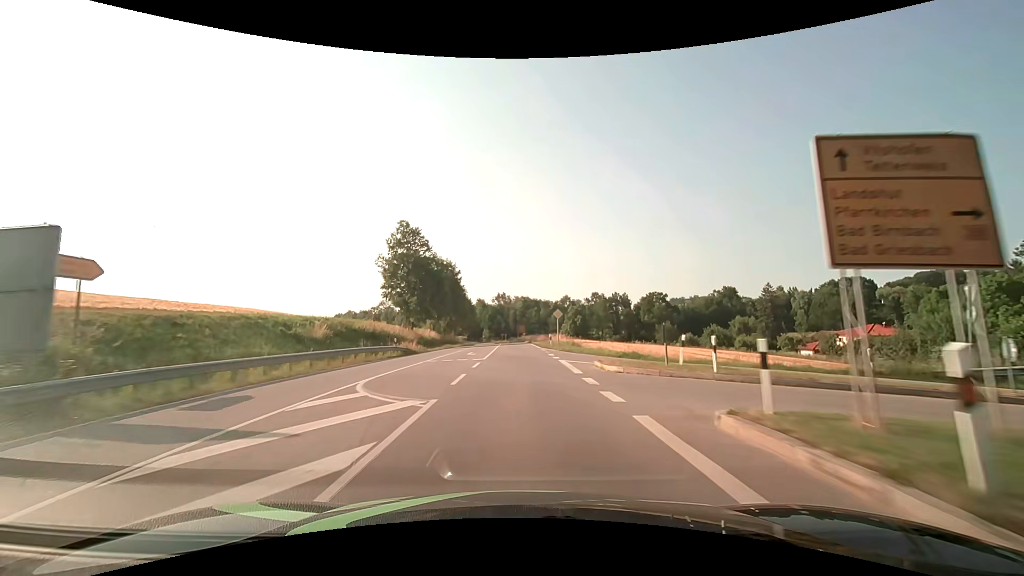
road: secondary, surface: asphalt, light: Day
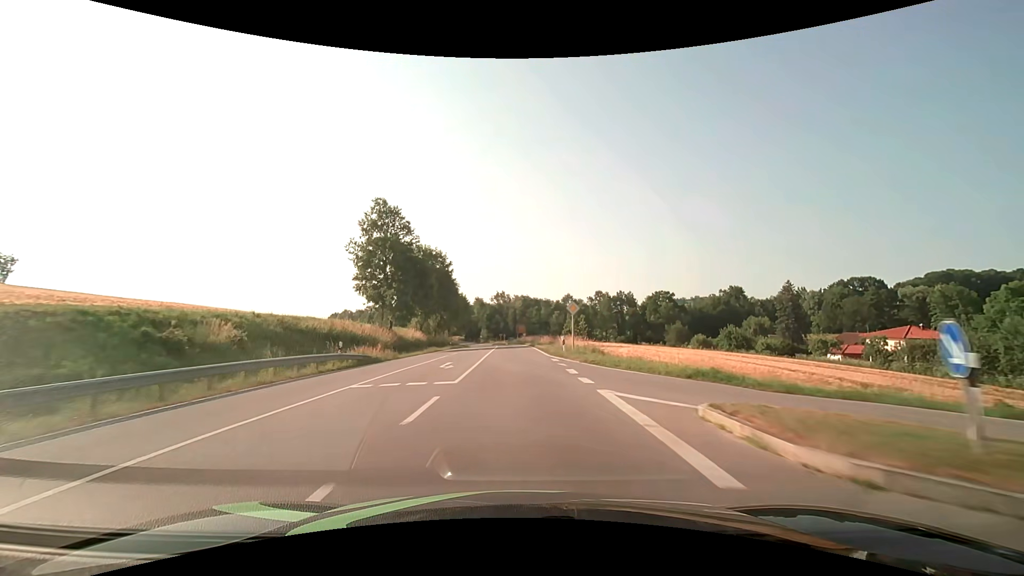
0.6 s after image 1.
(0.0, +10.9) m; 0°
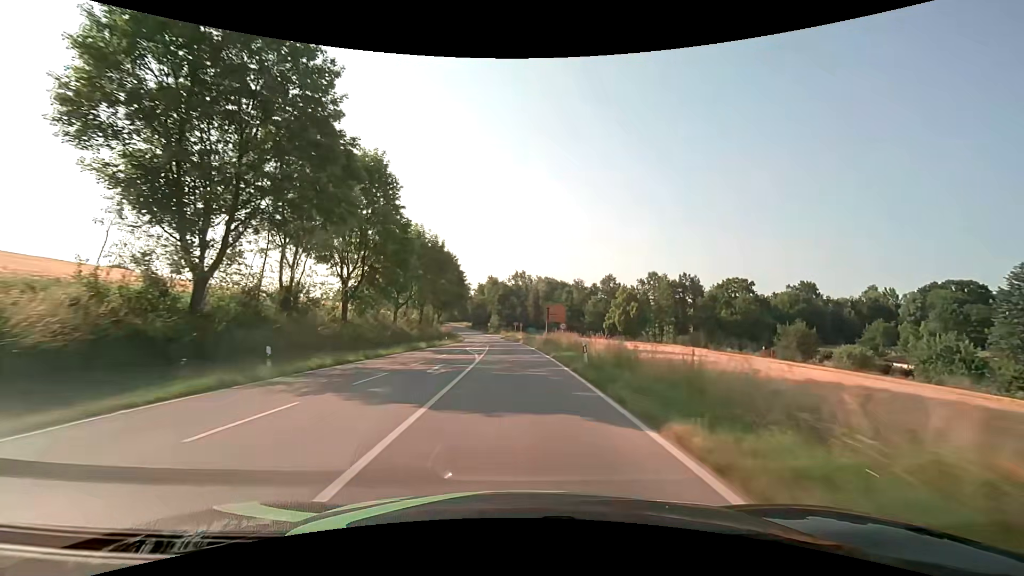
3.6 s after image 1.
(-0.9, +54.4) m; -2°
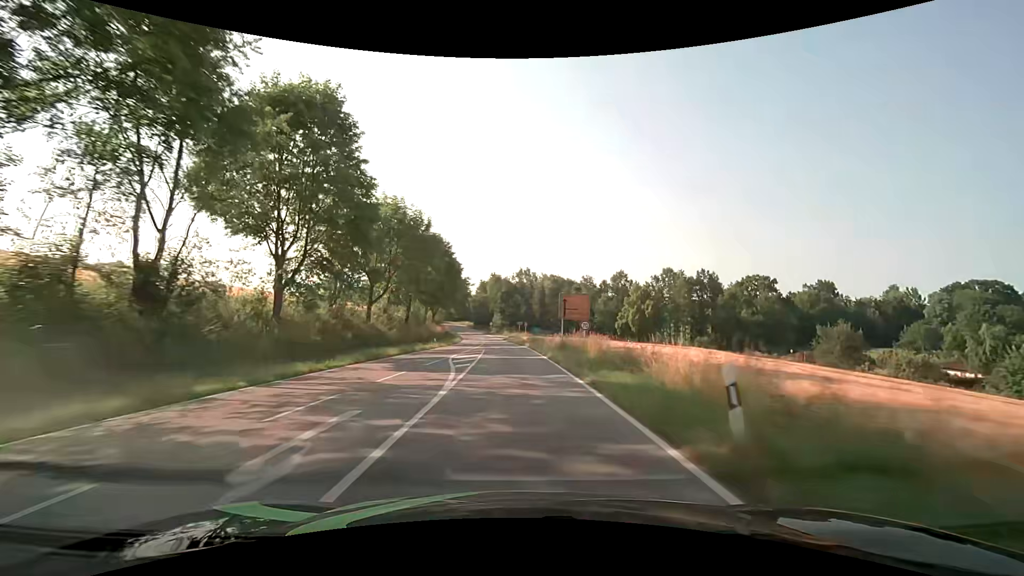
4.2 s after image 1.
(-0.1, +10.9) m; -1°
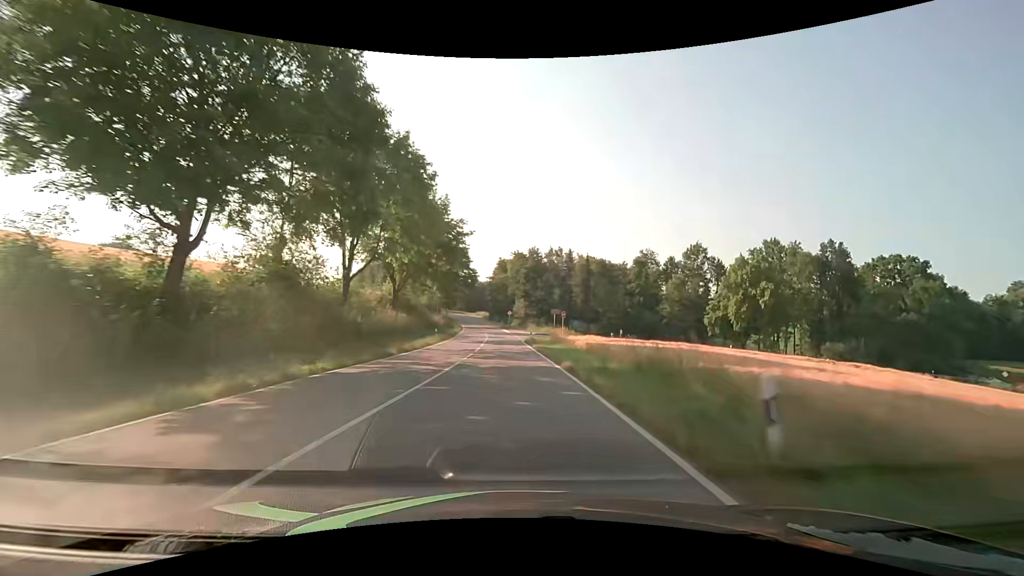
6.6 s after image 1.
(-1.0, +43.6) m; -3°
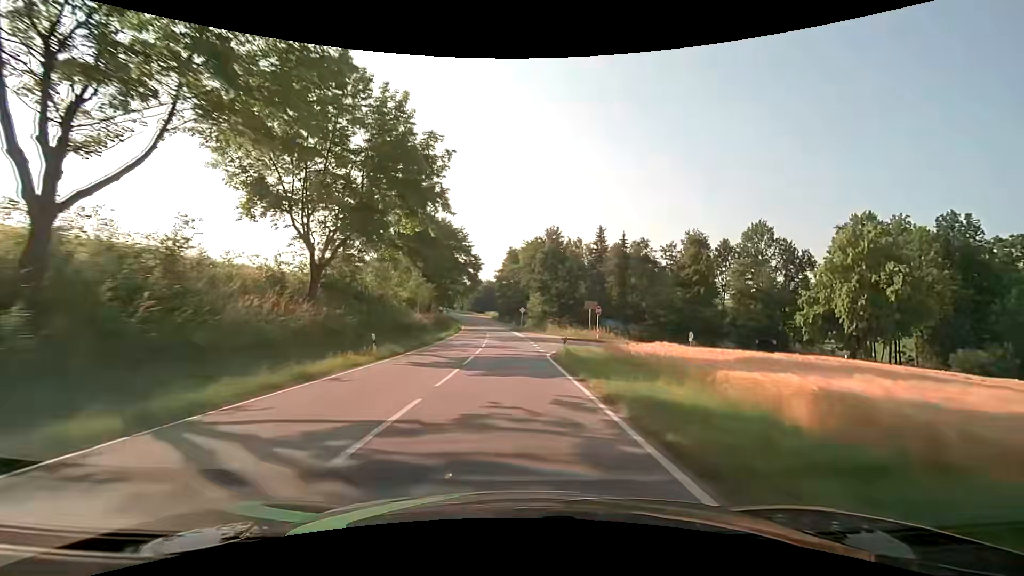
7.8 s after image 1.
(-0.2, +21.8) m; -1°
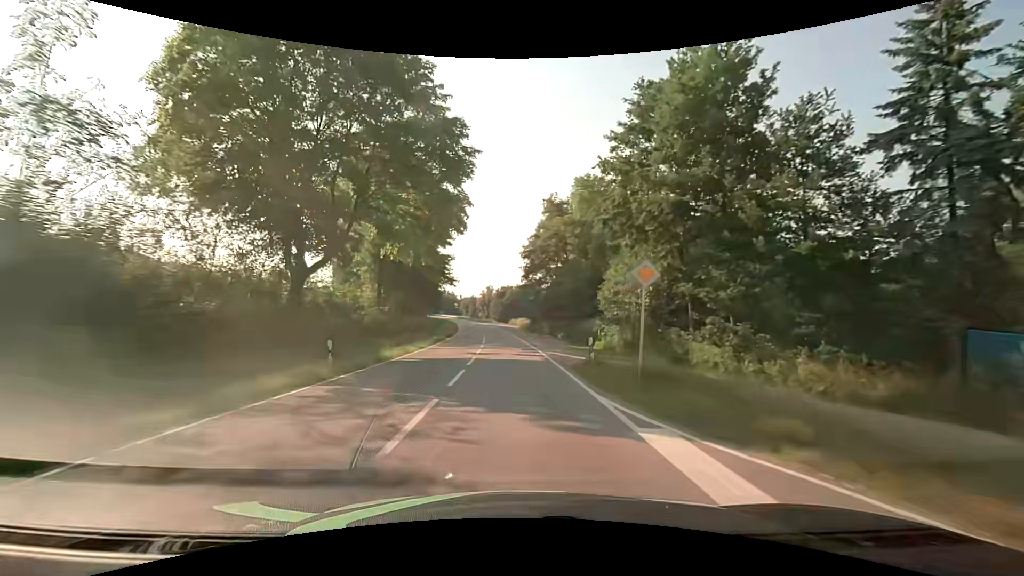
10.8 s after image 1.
(-1.9, +53.9) m; -4°
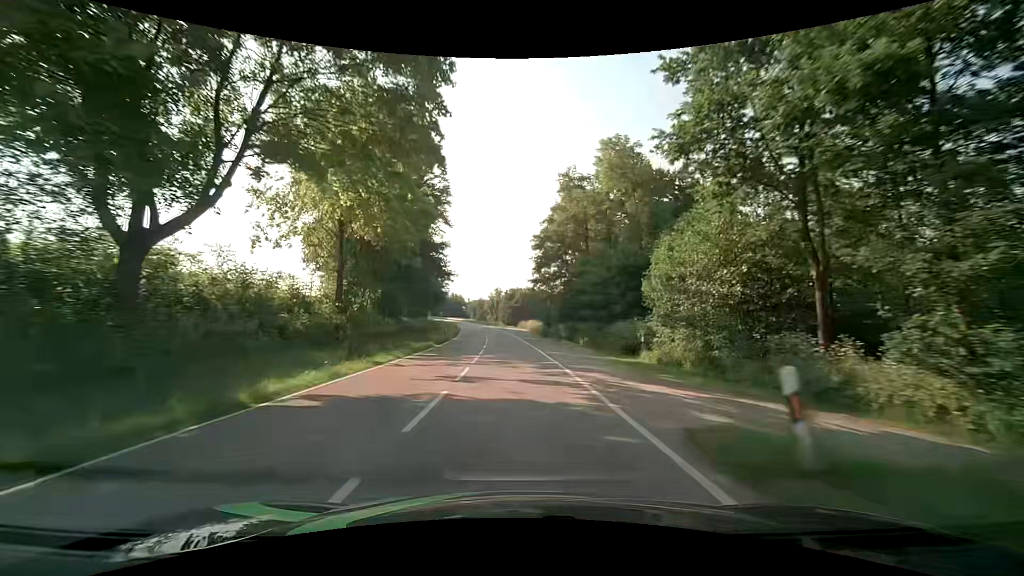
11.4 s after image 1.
(-0.1, +10.7) m; -1°
(0, +10) (0, +20) (-1, +30) (-1, +40) (-2, +50) (-3, +60) (-3, +70) (-4, +80) (-6, +90) (-7, +100) m
